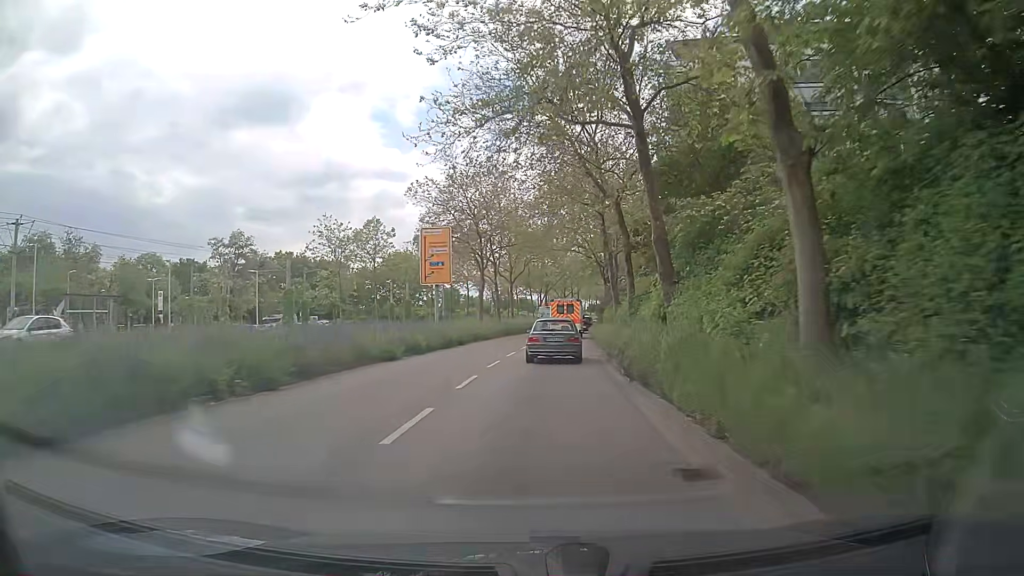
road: secondary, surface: asphalt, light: Day
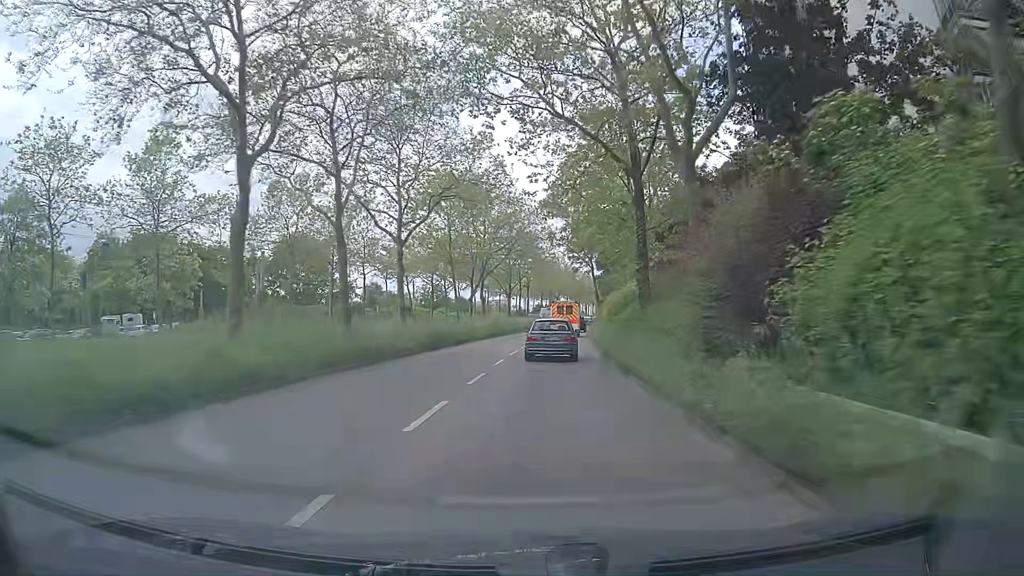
(+1.5, +35.2) m; +5°
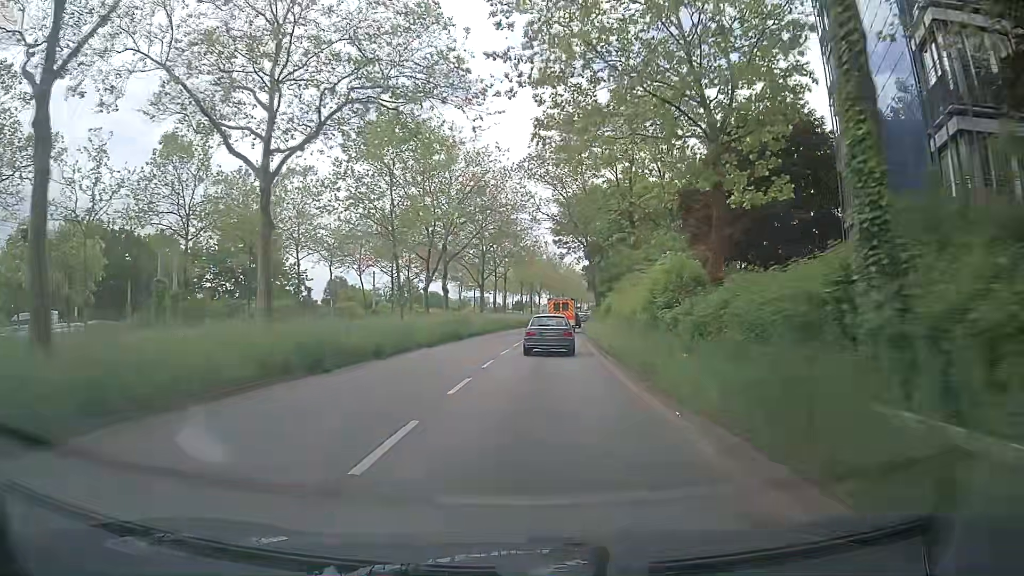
(+0.3, +14.4) m; +3°
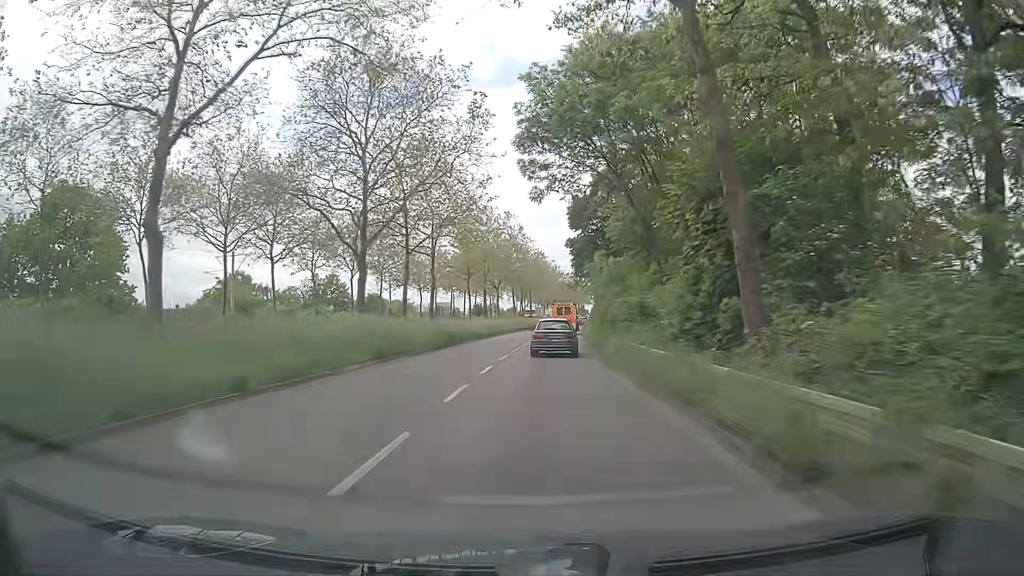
(+0.6, +36.7) m; +2°
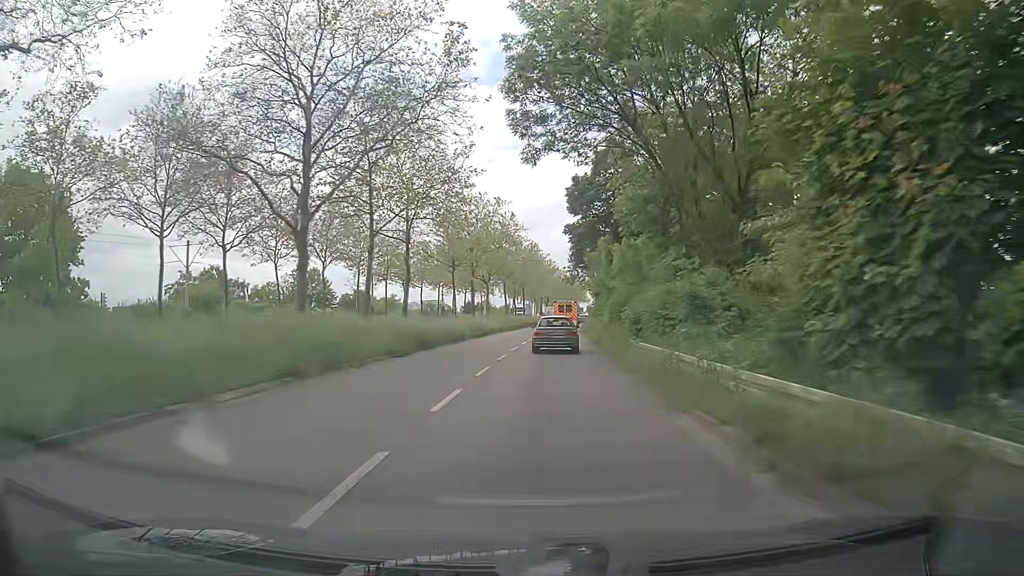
(0.0, +7.4) m; +1°
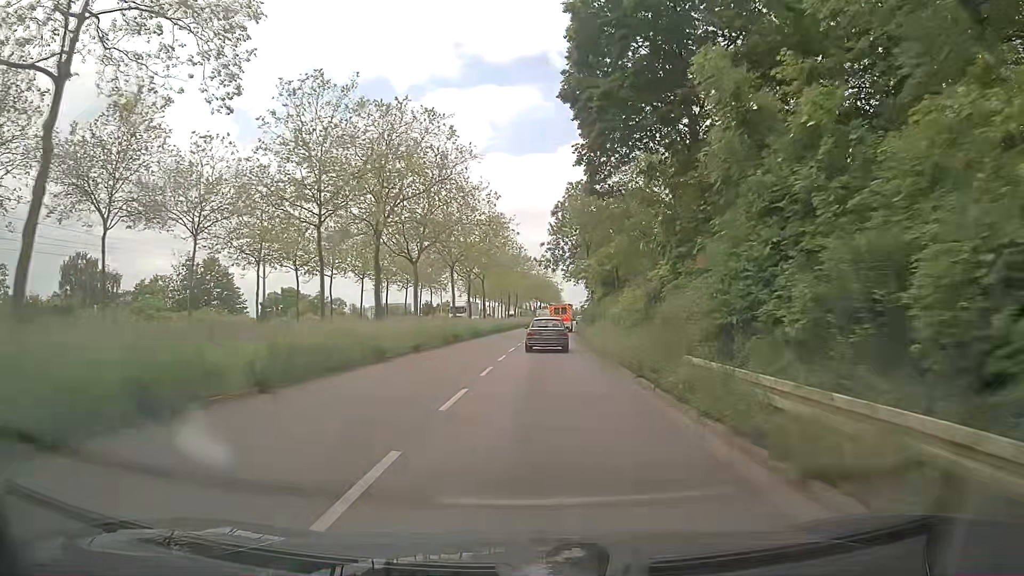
(+0.4, +29.9) m; +2°
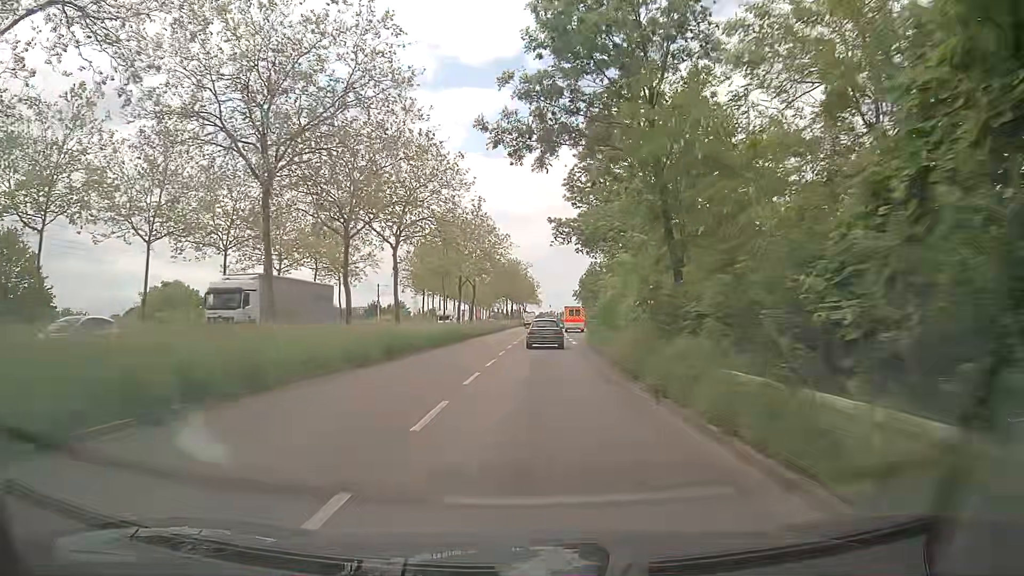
(+0.8, +37.8) m; +2°
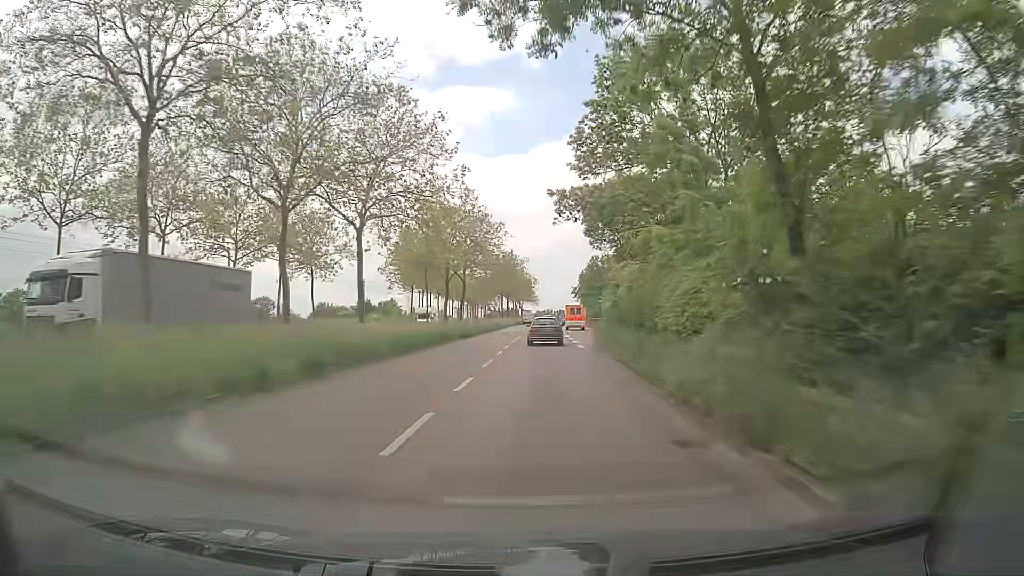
(0.0, +7.6) m; 0°
